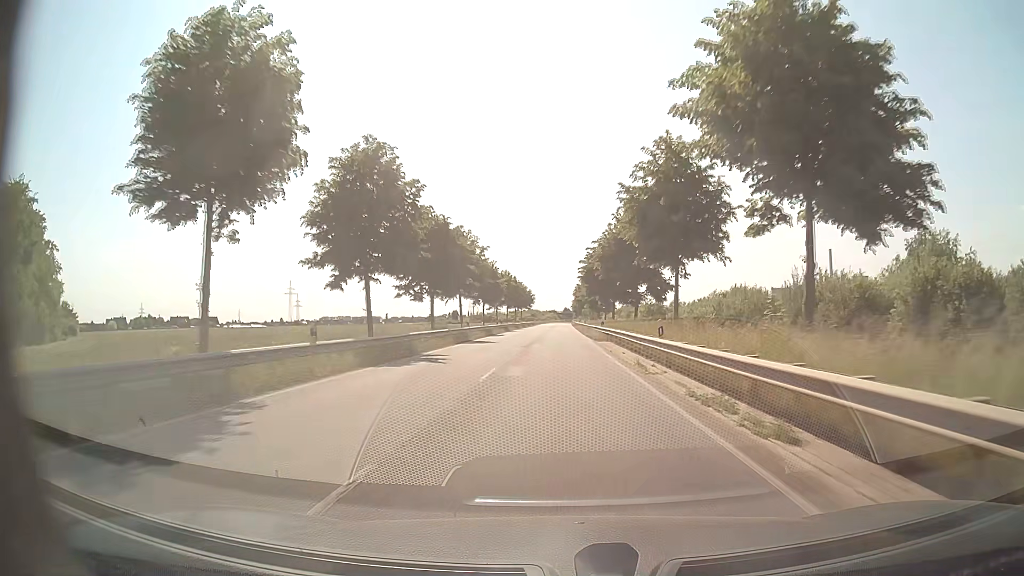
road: secondary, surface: asphalt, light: Day
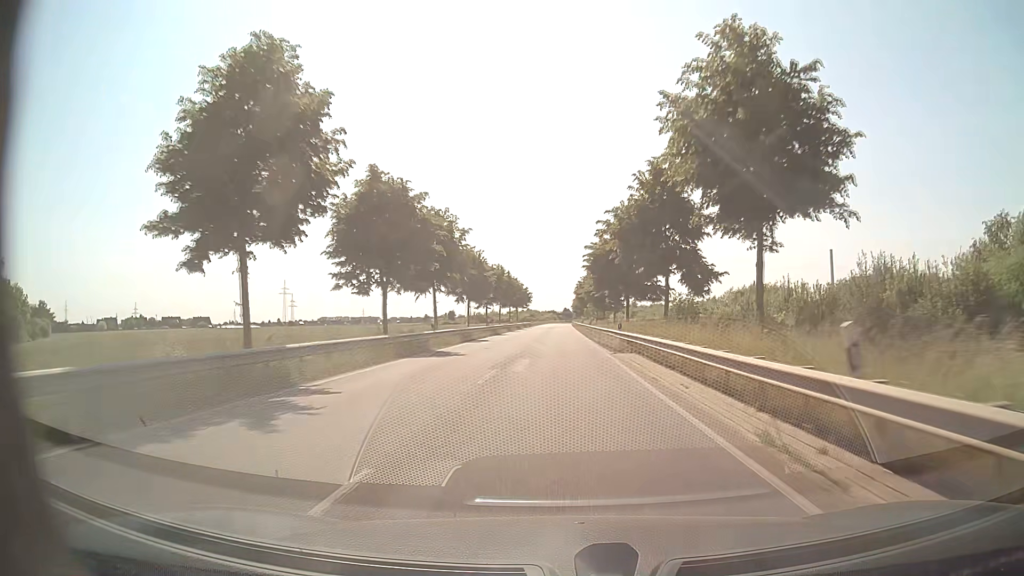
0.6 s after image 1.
(0.0, +12.3) m; 0°
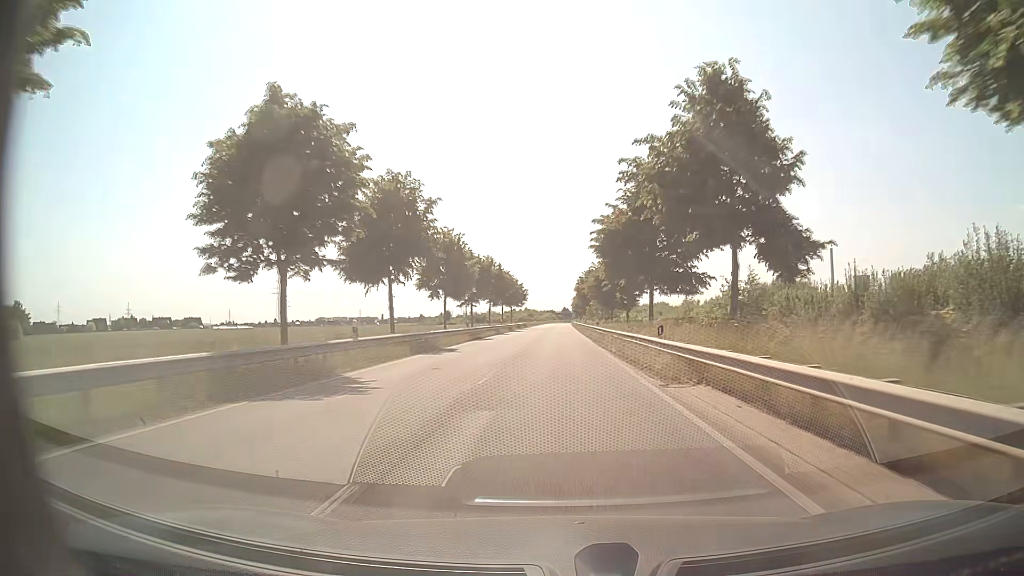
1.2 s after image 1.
(0.0, +12.4) m; 0°
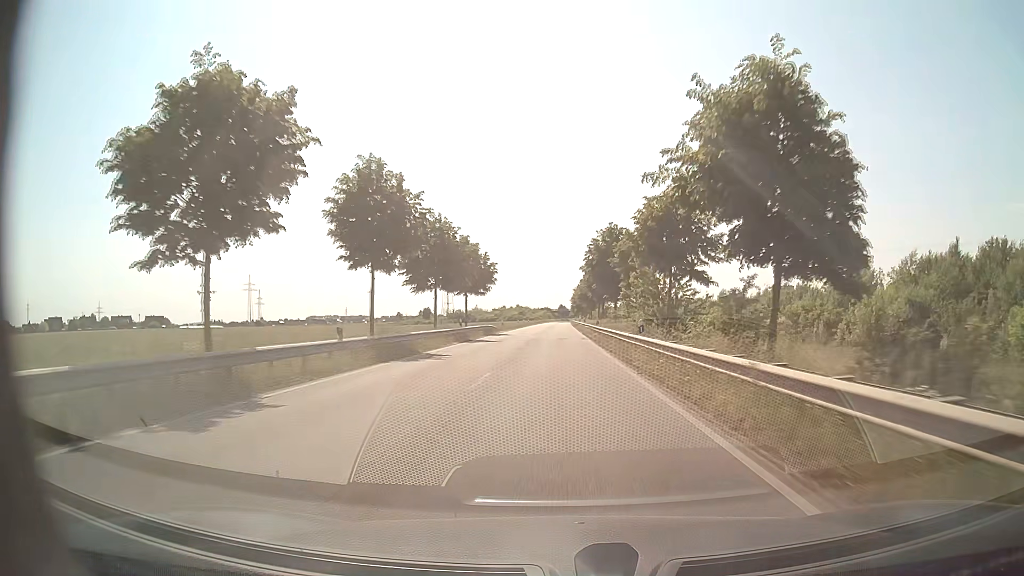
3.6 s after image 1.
(+0.2, +49.7) m; 0°
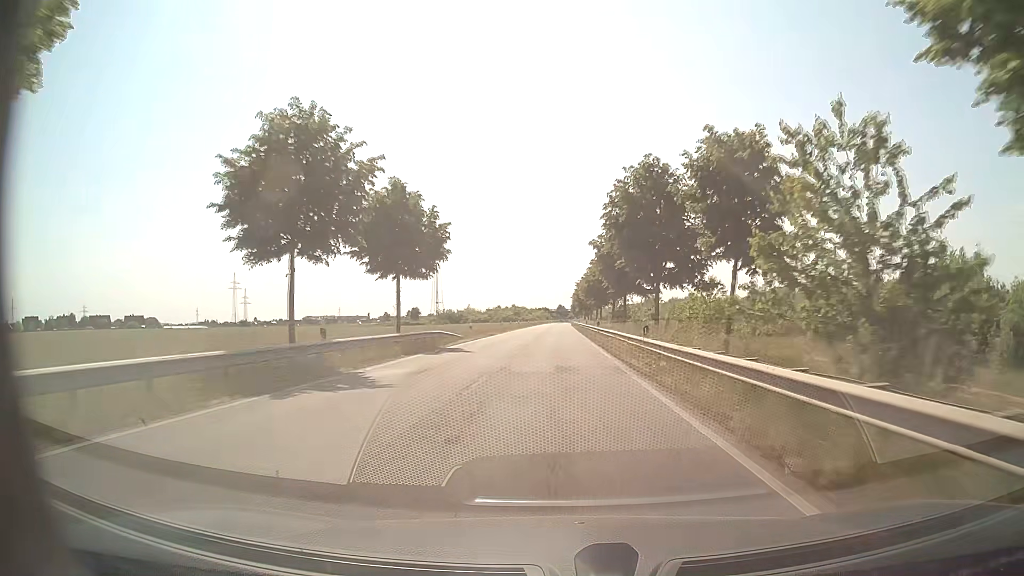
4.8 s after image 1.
(0.0, +25.0) m; 0°
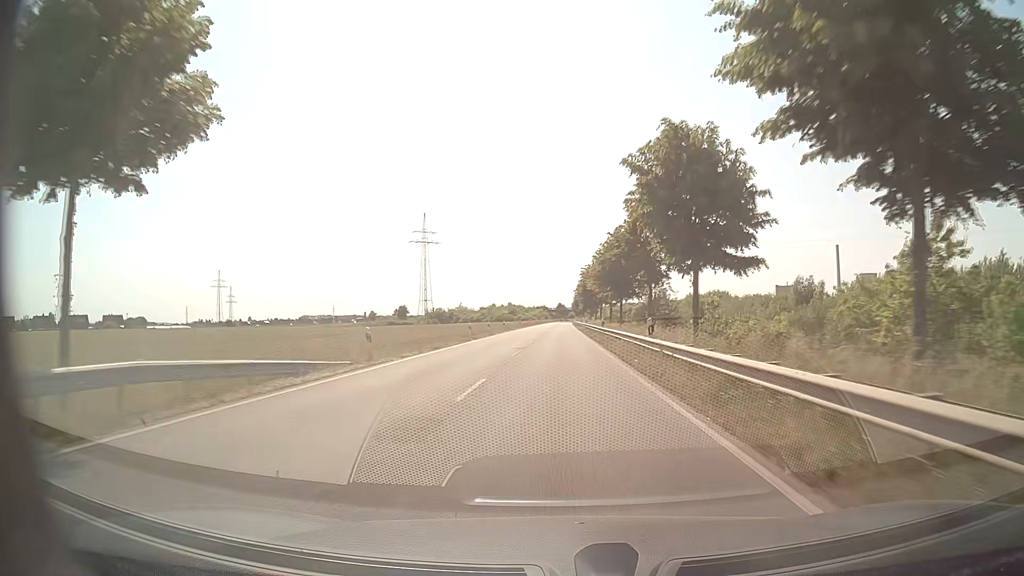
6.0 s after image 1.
(0.0, +25.0) m; 0°
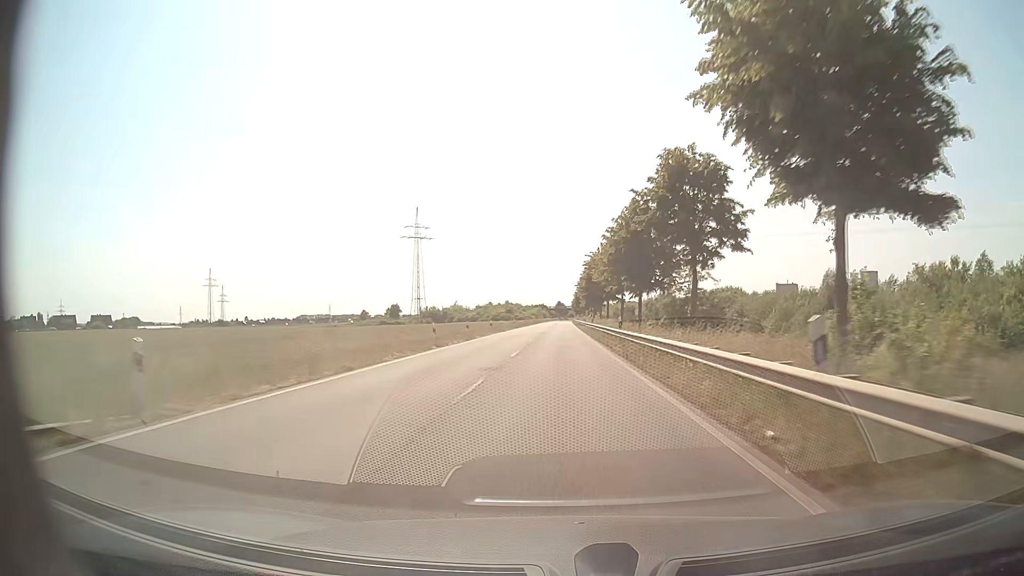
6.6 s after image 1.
(+0.1, +12.5) m; 0°
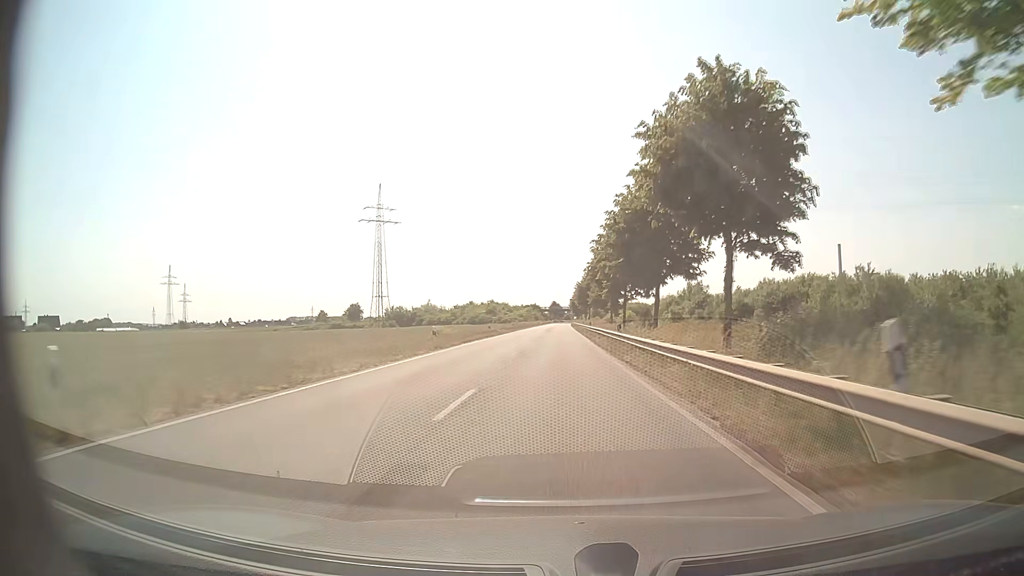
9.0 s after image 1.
(0.0, +50.0) m; 0°
(0, +10) (0, +20) (0, +30) (0, +40) (0, +50) (0, +60) (0, +70) (0, +80) (0, +90) (0, +100) m
